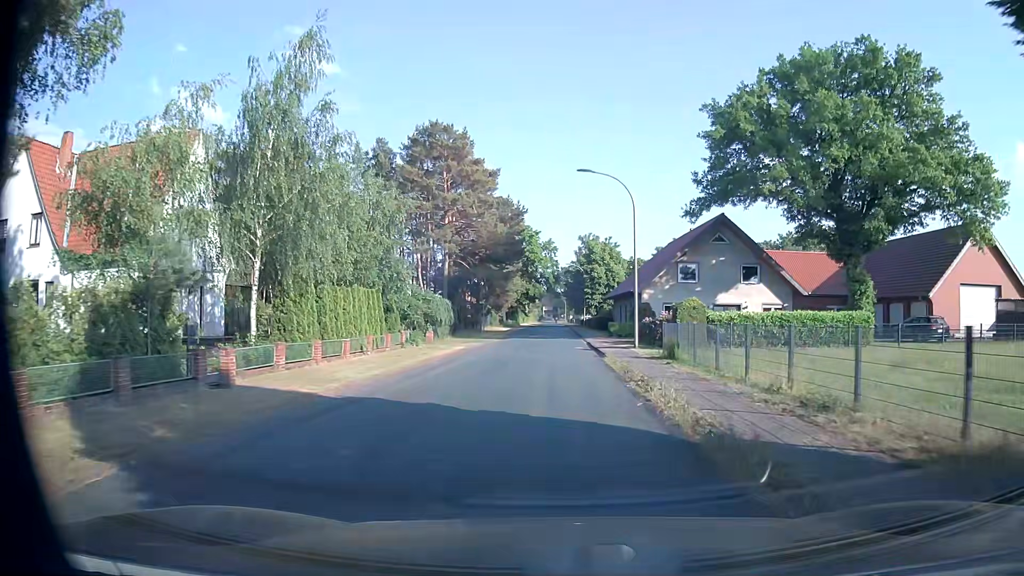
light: Day
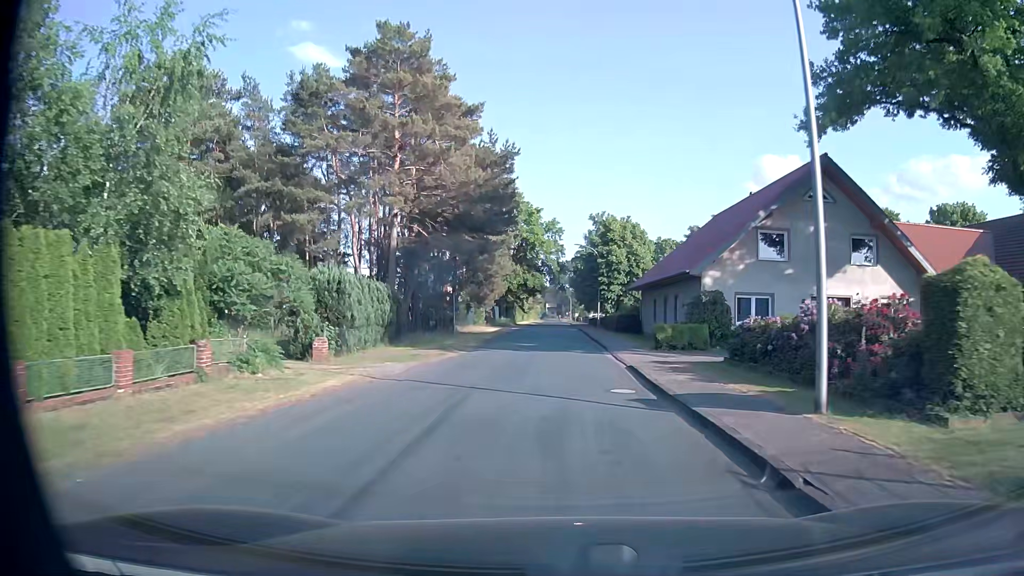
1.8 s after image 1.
(0.0, +19.3) m; 0°
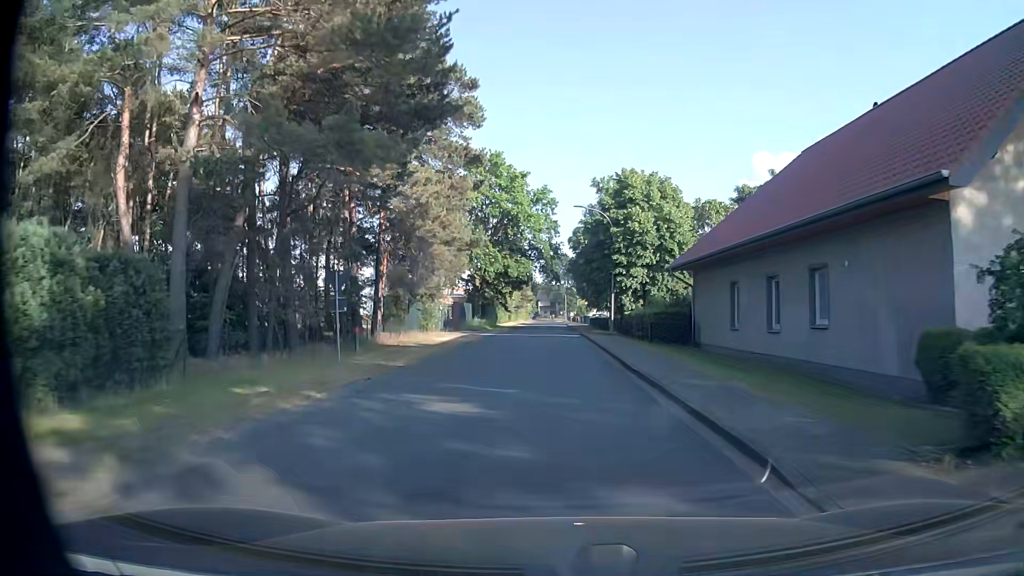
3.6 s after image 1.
(+0.1, +20.7) m; +1°
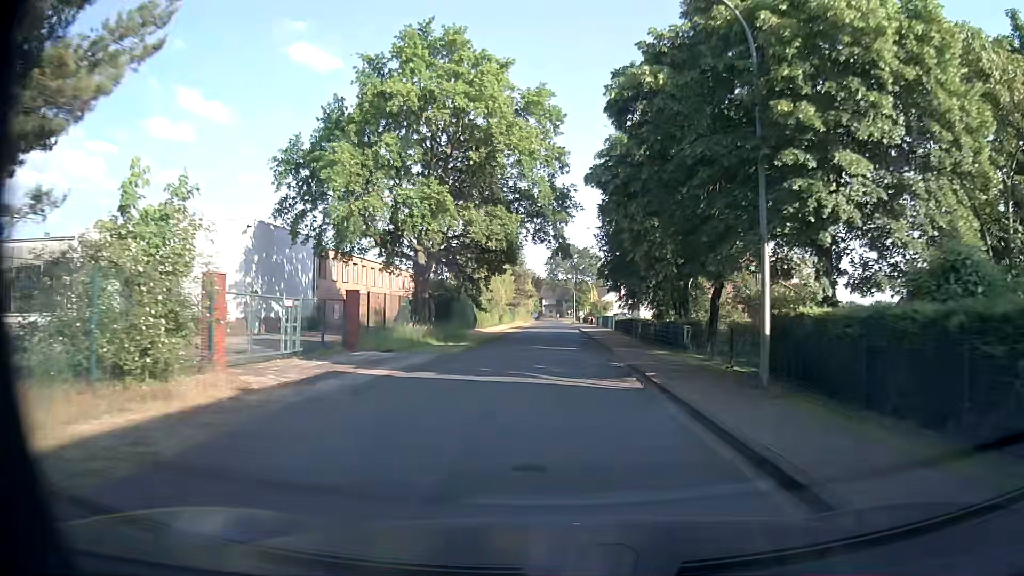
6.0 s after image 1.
(-0.1, +28.1) m; -1°
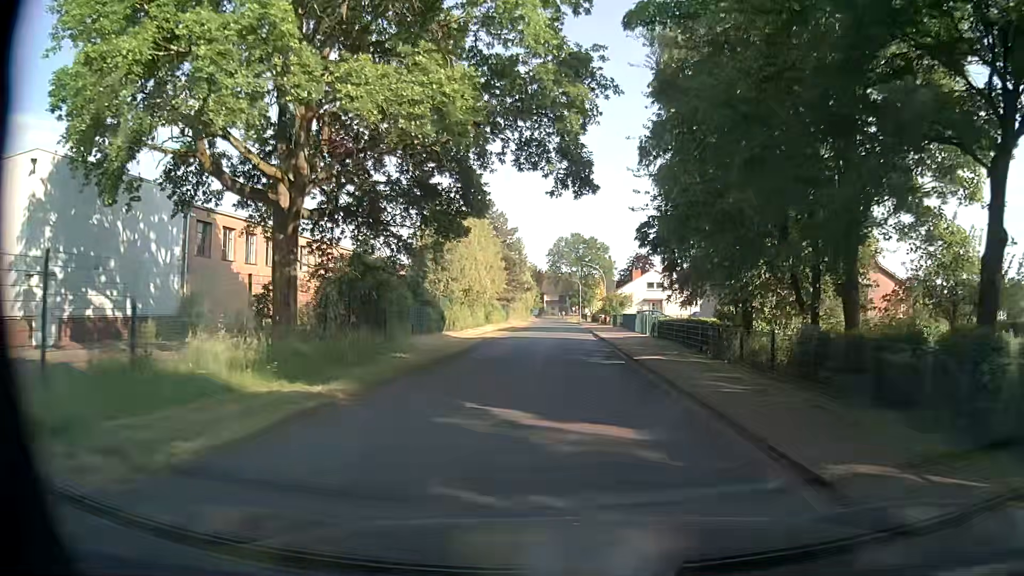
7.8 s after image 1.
(-0.2, +18.3) m; 0°
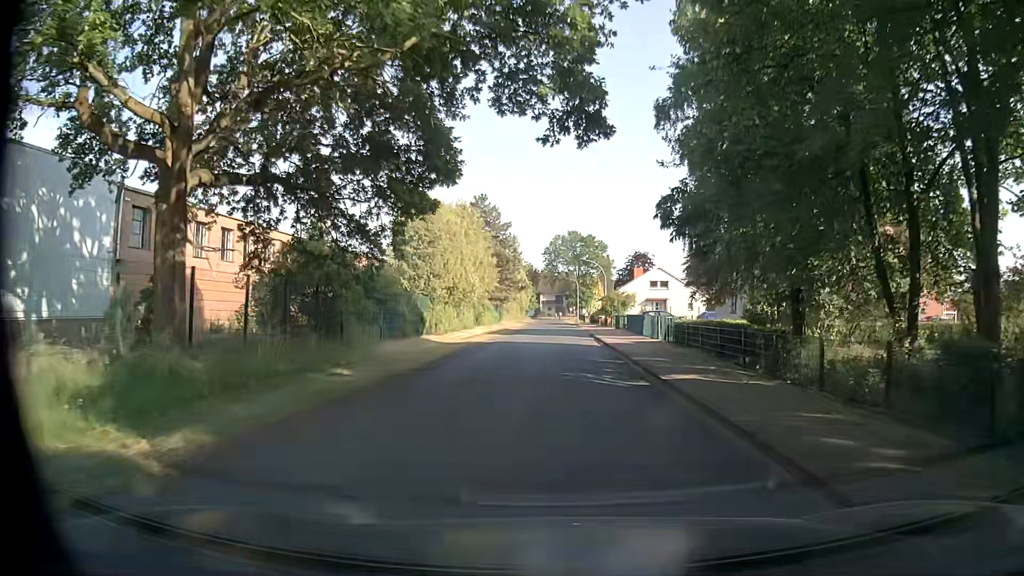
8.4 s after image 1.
(0.0, +5.4) m; +1°
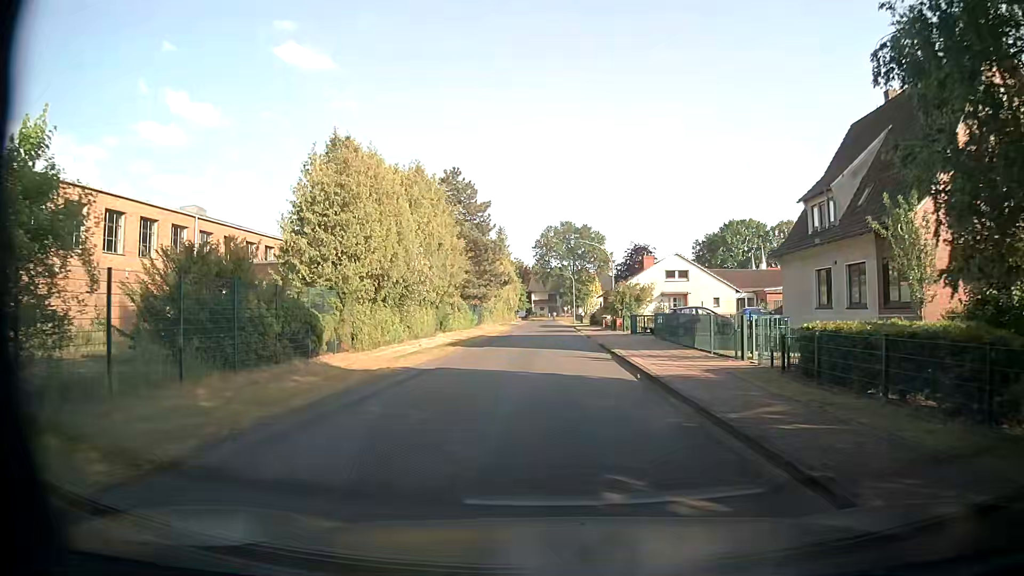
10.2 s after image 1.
(0.0, +15.1) m; +1°
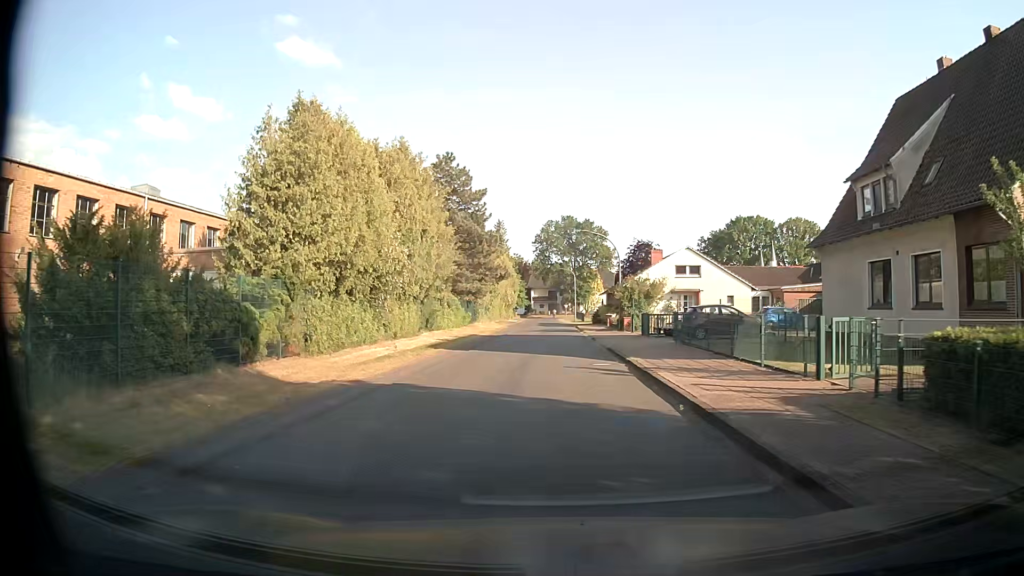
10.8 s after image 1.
(-0.1, +4.8) m; -1°
